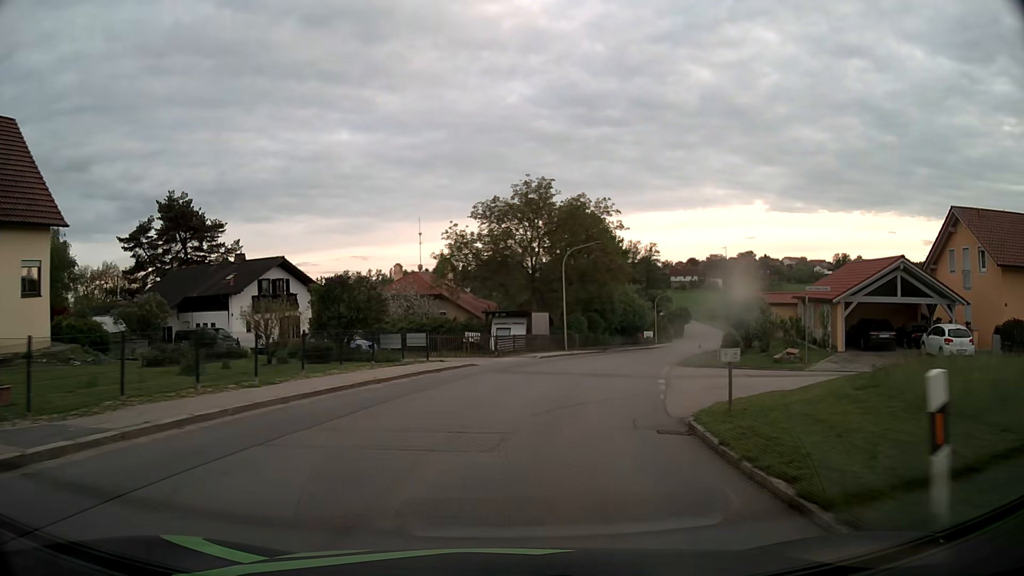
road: tertiary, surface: asphalt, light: Day
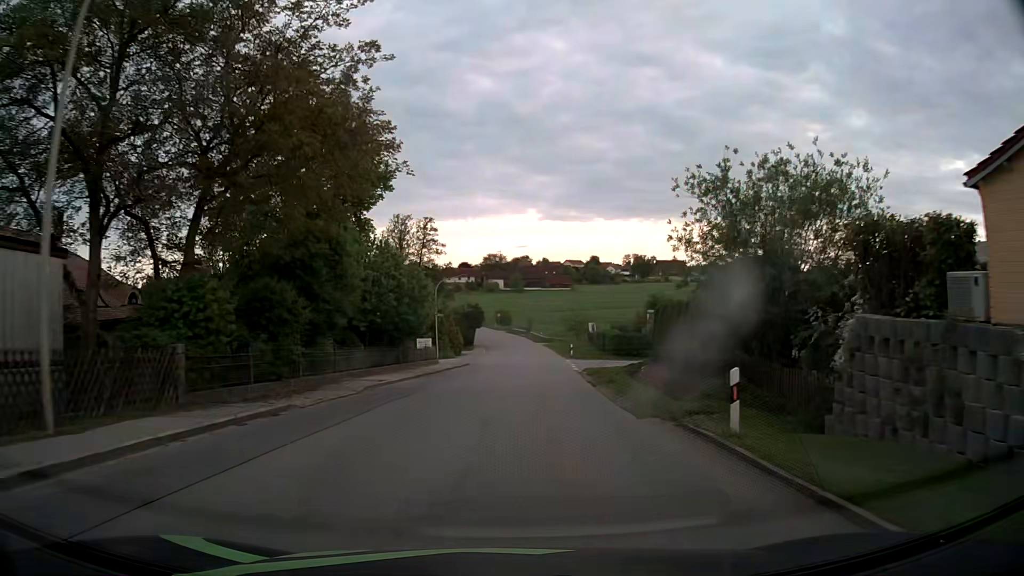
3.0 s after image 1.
(+6.6, +37.1) m; +19°
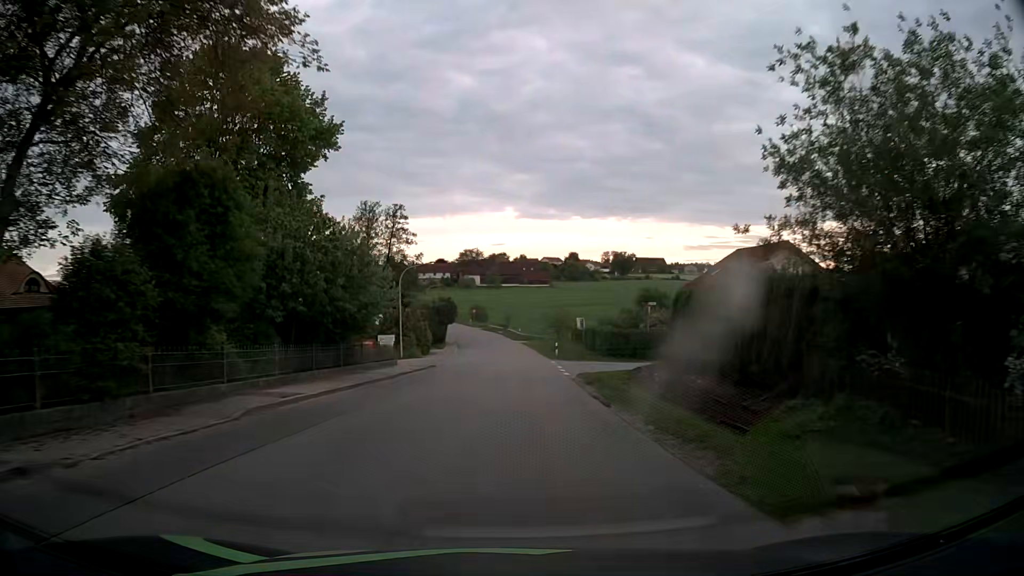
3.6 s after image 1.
(+0.2, +7.6) m; +2°
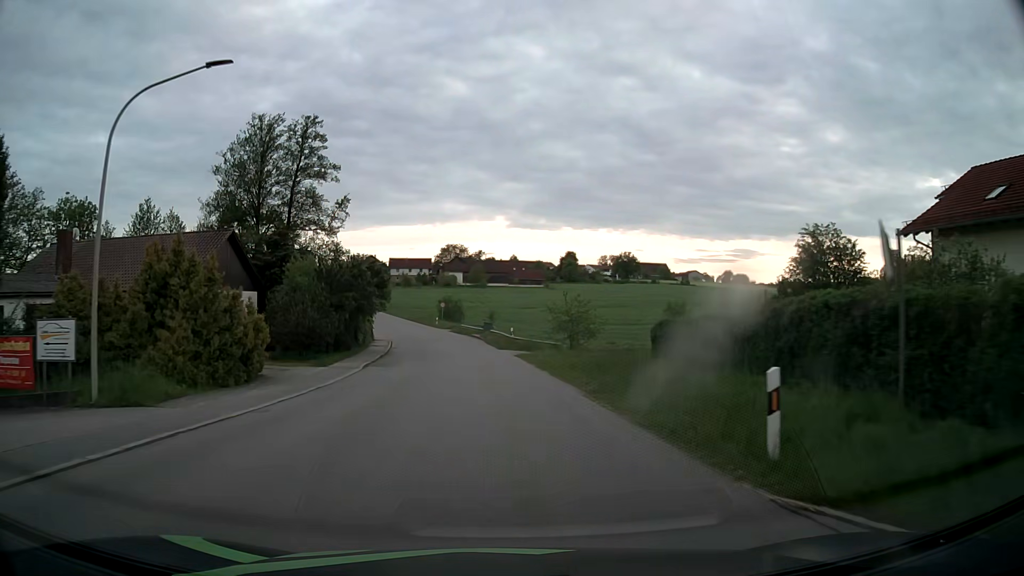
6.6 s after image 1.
(+0.6, +38.3) m; +1°
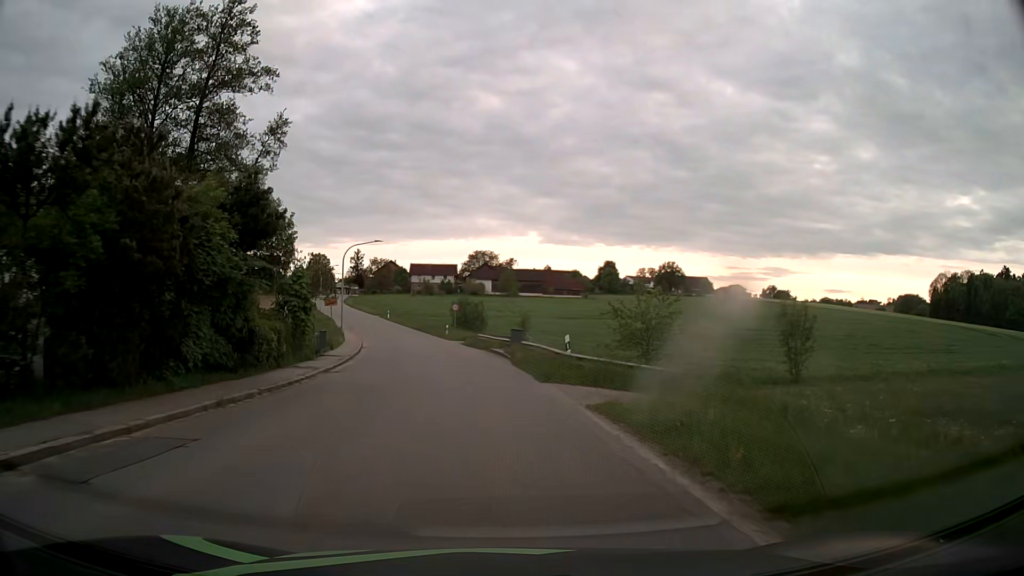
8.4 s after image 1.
(-0.3, +22.7) m; -2°
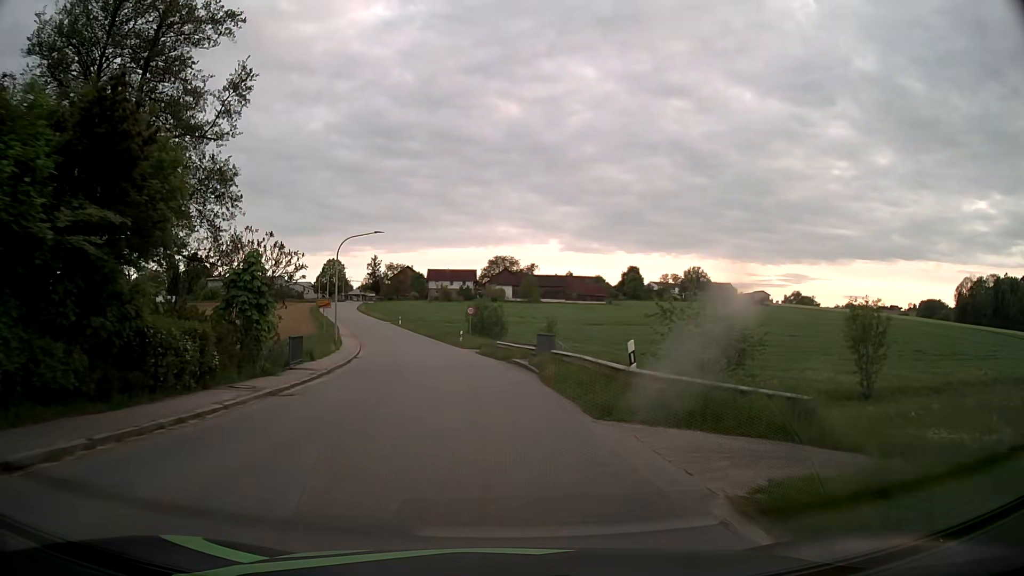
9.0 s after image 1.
(-0.1, +7.5) m; -2°
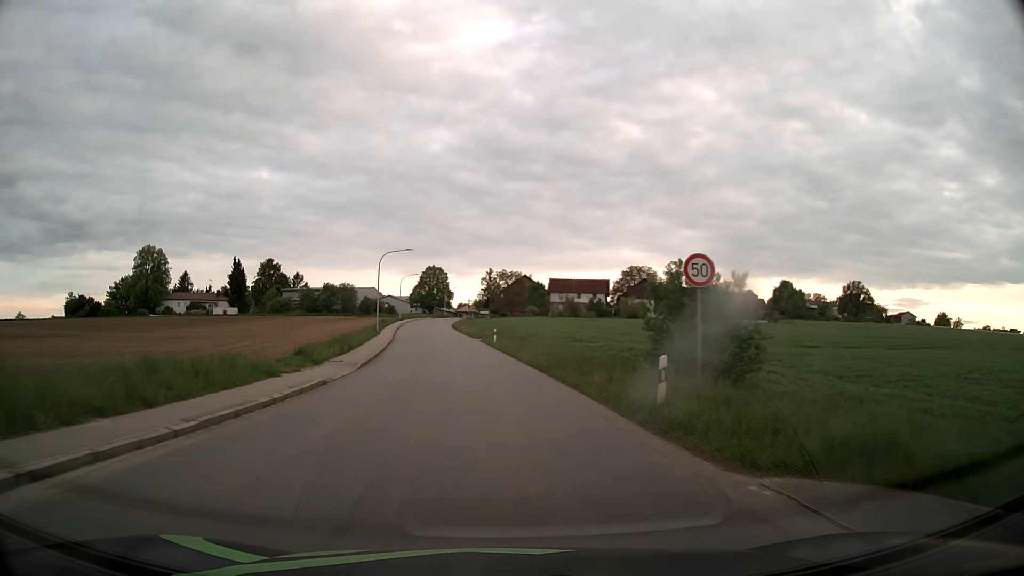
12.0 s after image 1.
(-3.5, +37.4) m; -10°
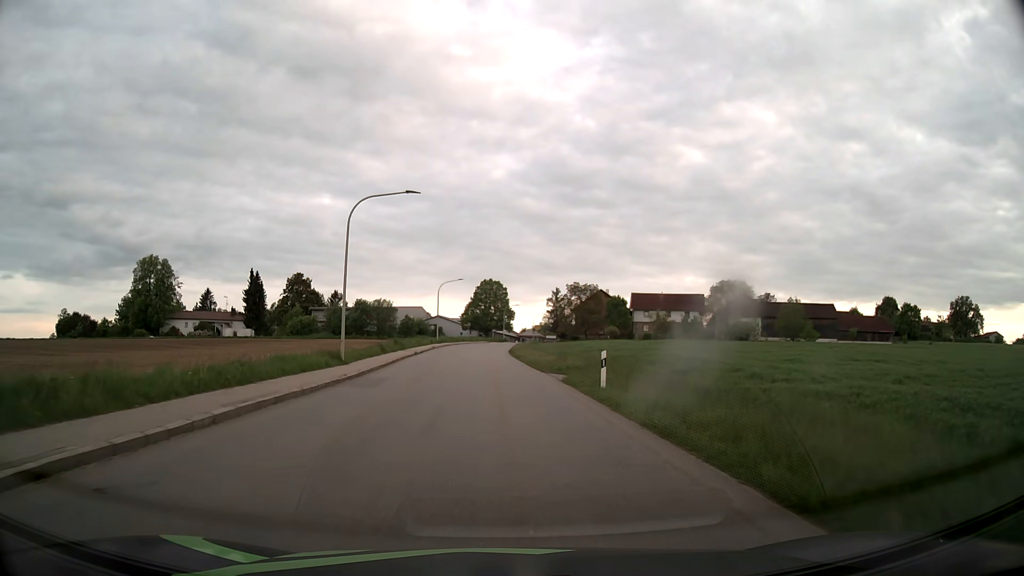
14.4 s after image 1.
(-1.5, +29.7) m; -5°
(0, +10) (0, +20) (-1, +30) (-1, +40) (-2, +50) (-2, +60) (-2, +70) (-2, +80) (-1, +90) (0, +100) m
